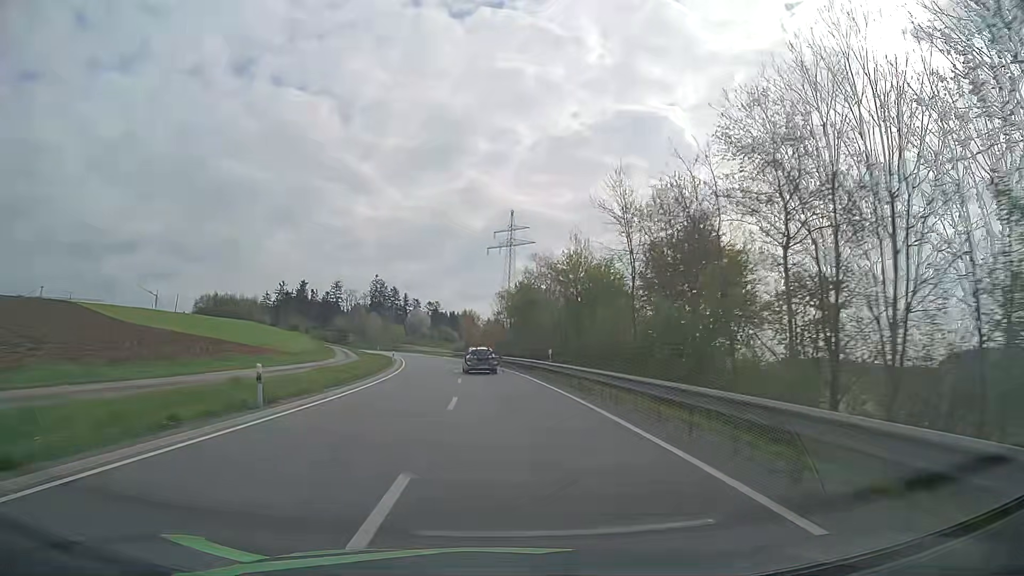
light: Day
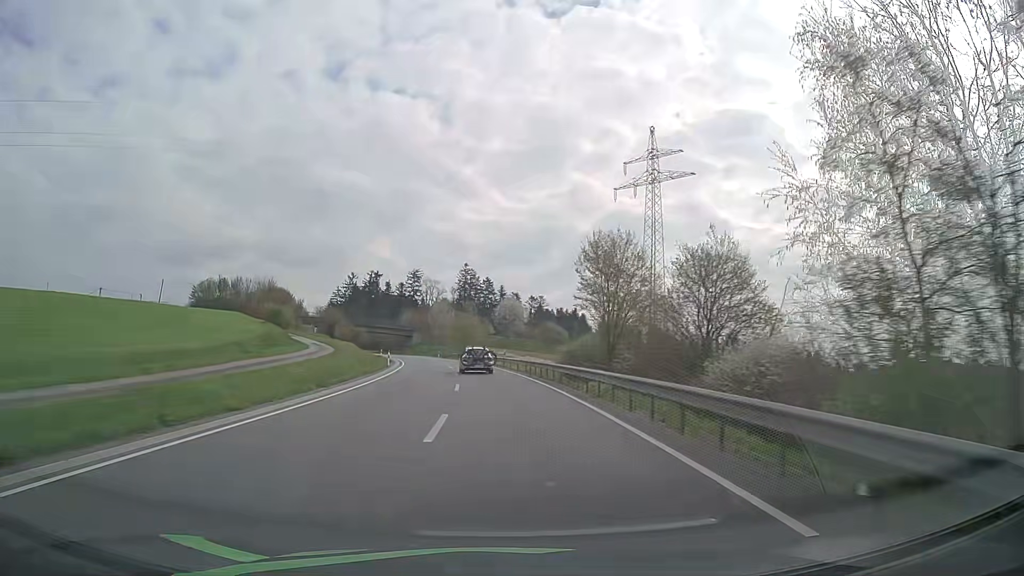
(-4.8, +65.6) m; -9°
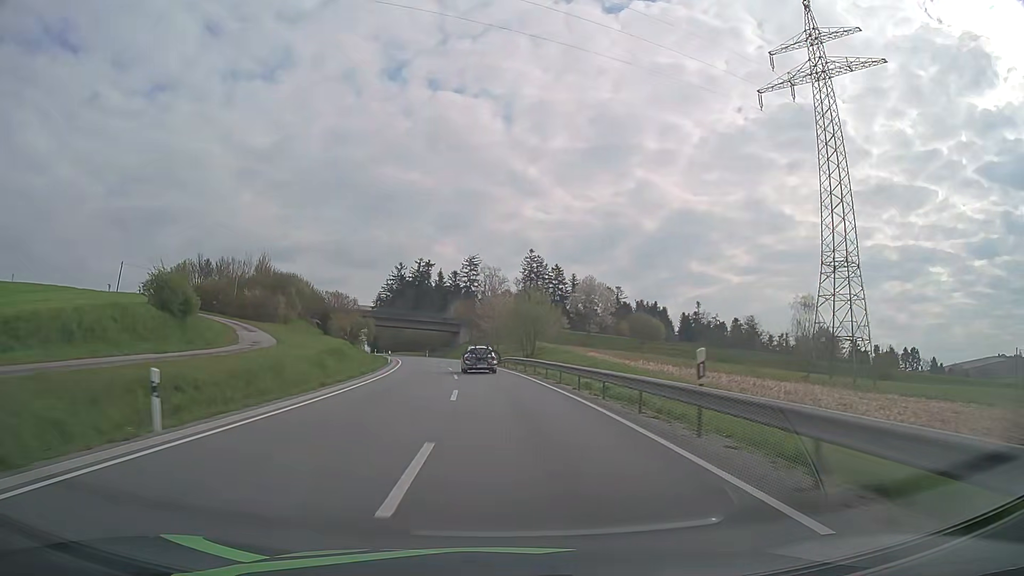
(-1.9, +40.6) m; -5°
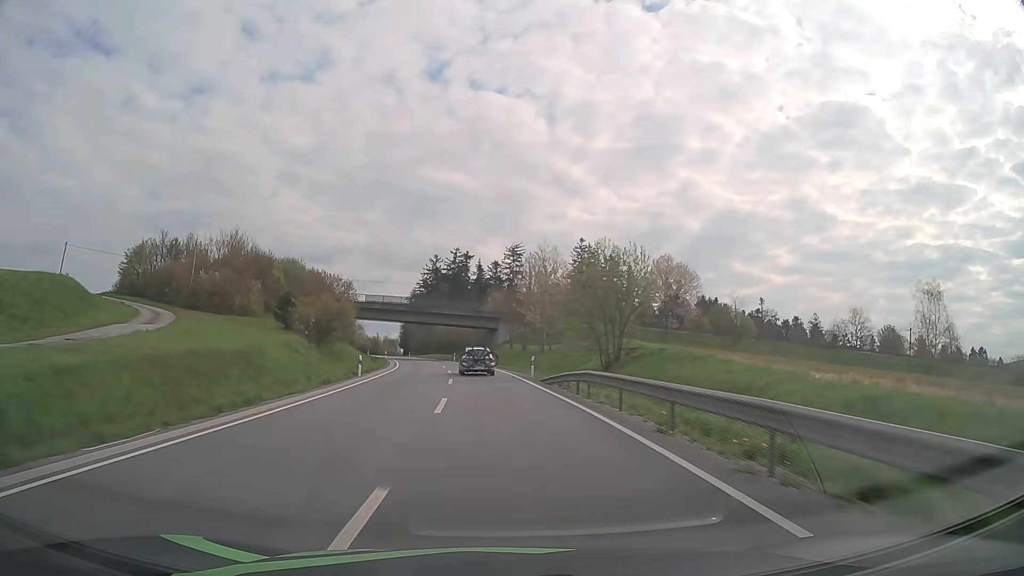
(-0.9, +27.3) m; -4°
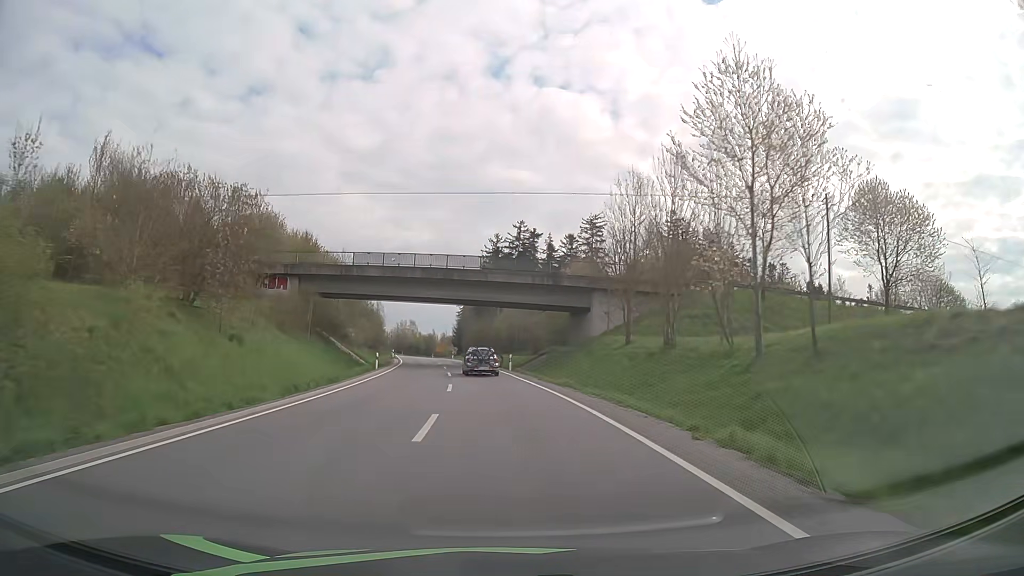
(-2.1, +40.6) m; -6°
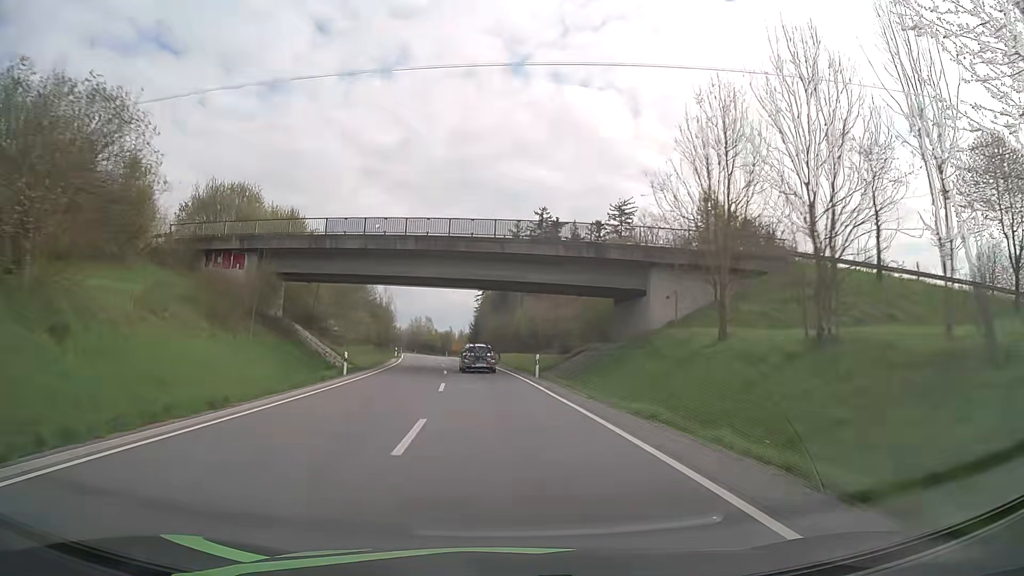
(-0.2, +13.4) m; -2°
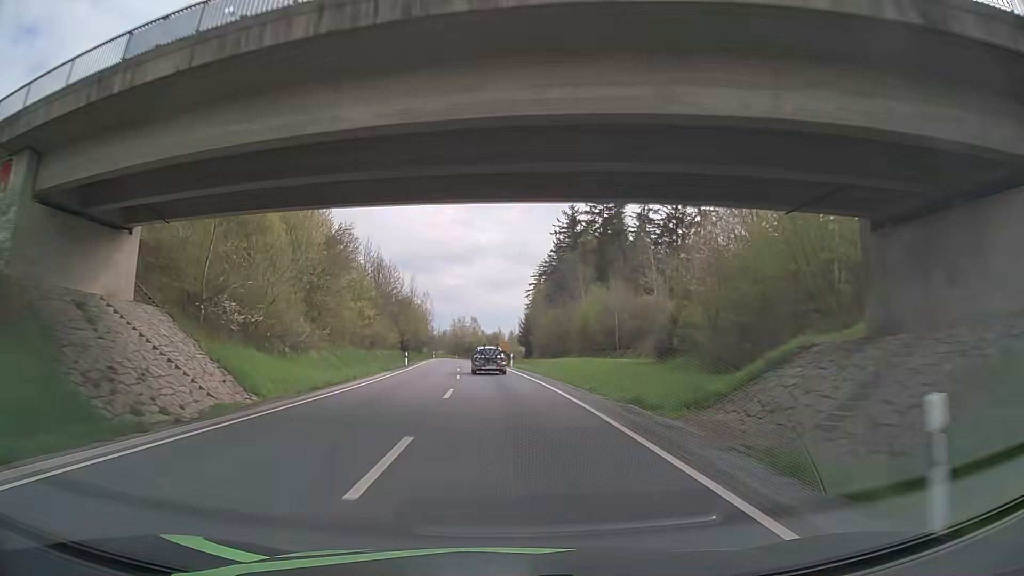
(-1.0, +26.6) m; -4°
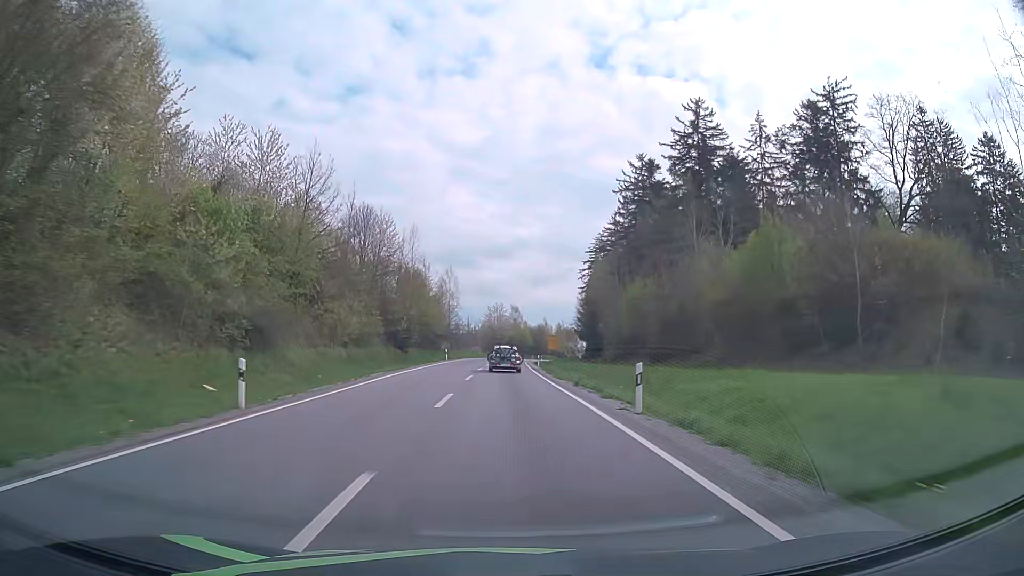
(-1.2, +39.4) m; -4°
(0, +10) (0, +20) (0, +30) (0, +40) (0, +50) (0, +60) (+1, +70) (+1, +80) (+1, +90) (+2, +100) m
